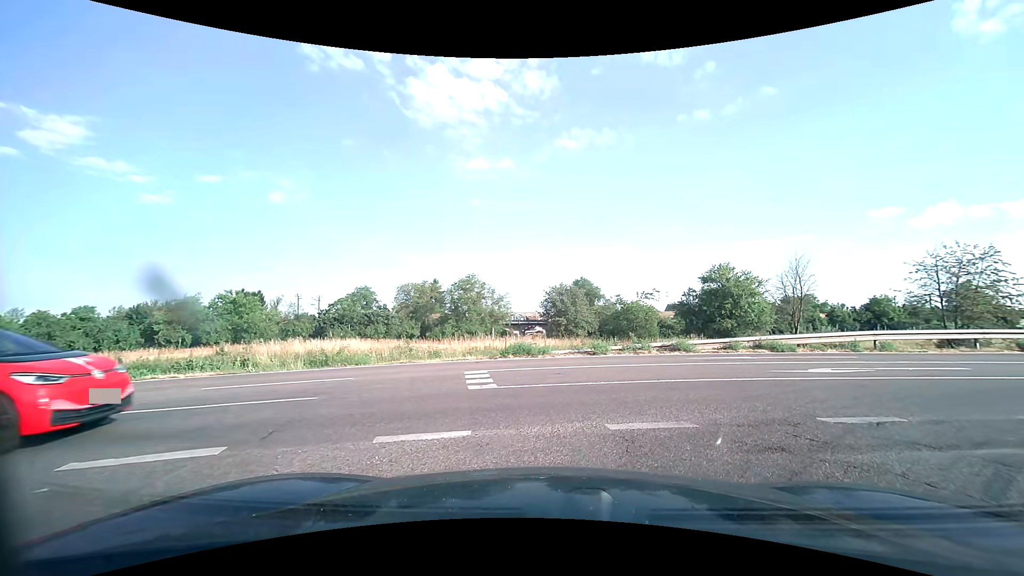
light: Day
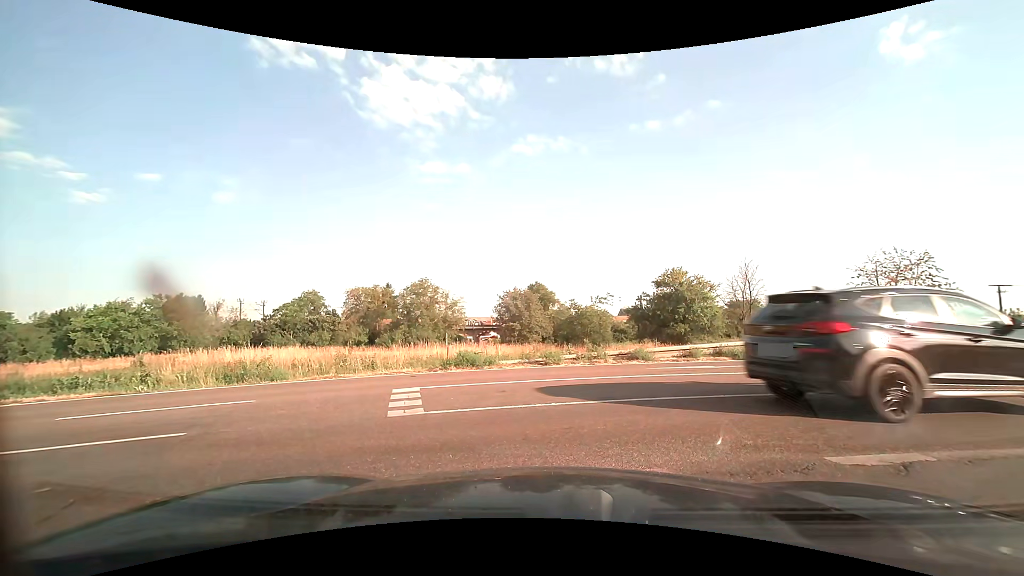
(+0.1, +1.5) m; +6°
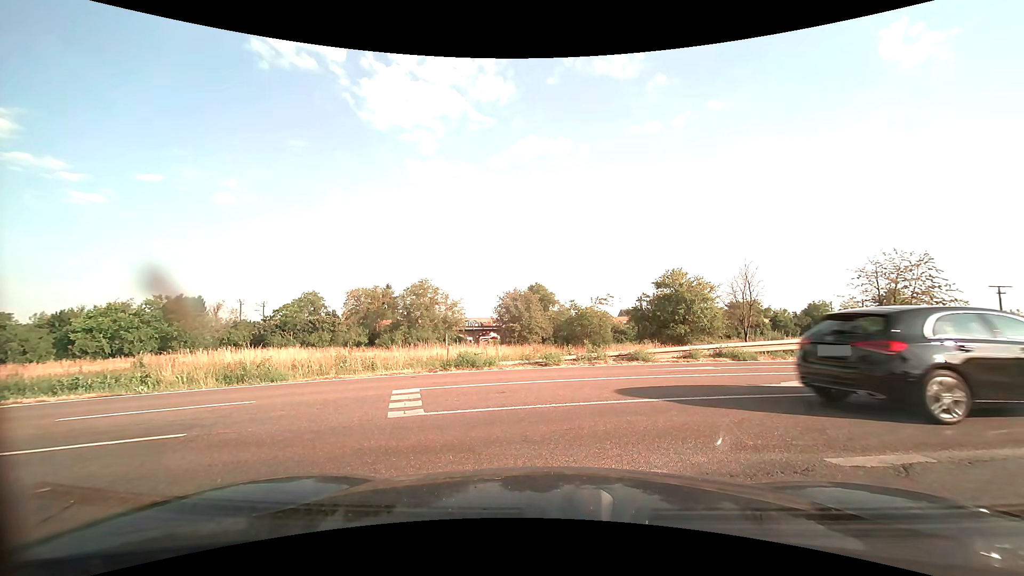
(0.0, +0.1) m; 0°
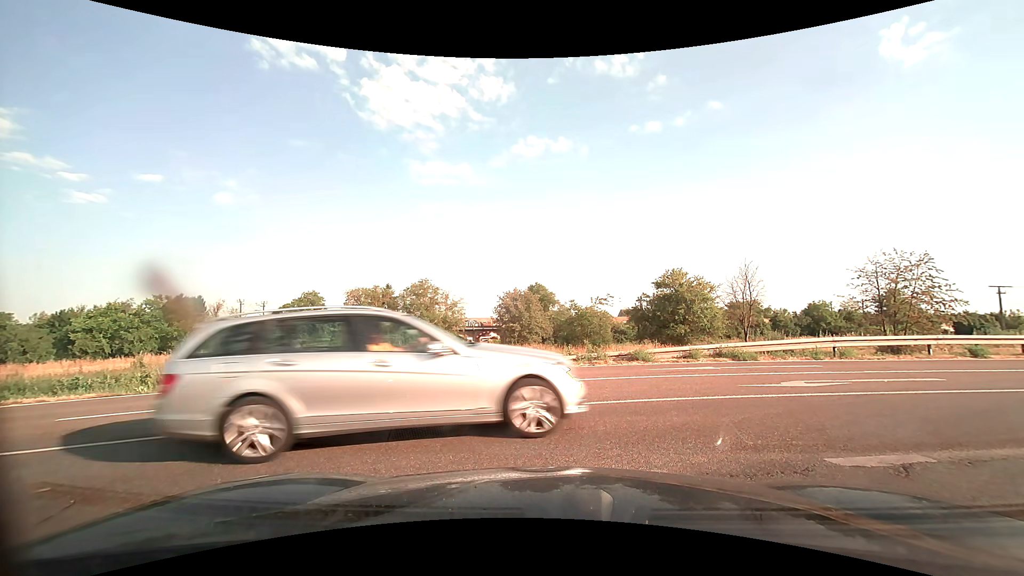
(0.0, 0.0) m; 0°
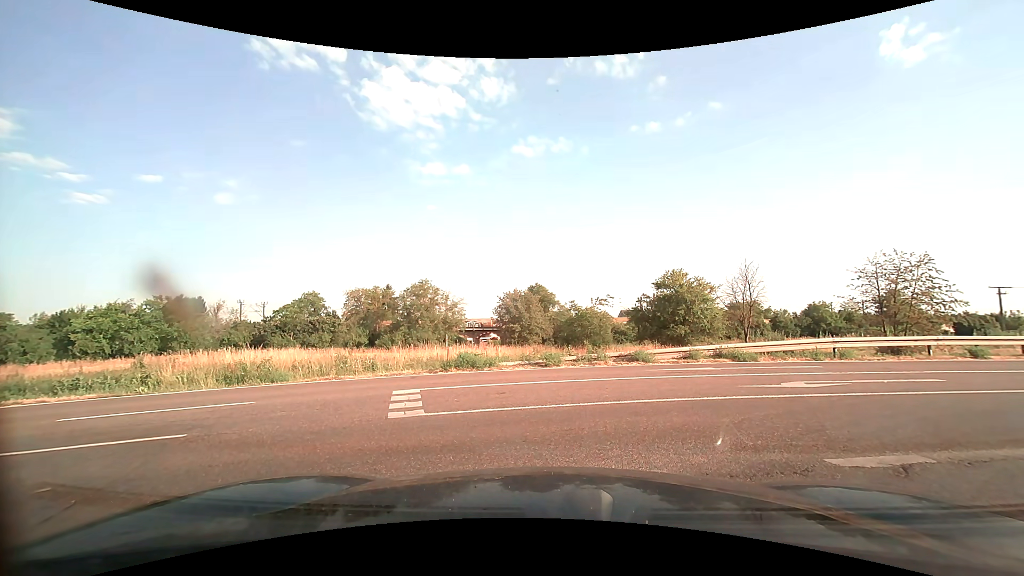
(0.0, 0.0) m; 0°
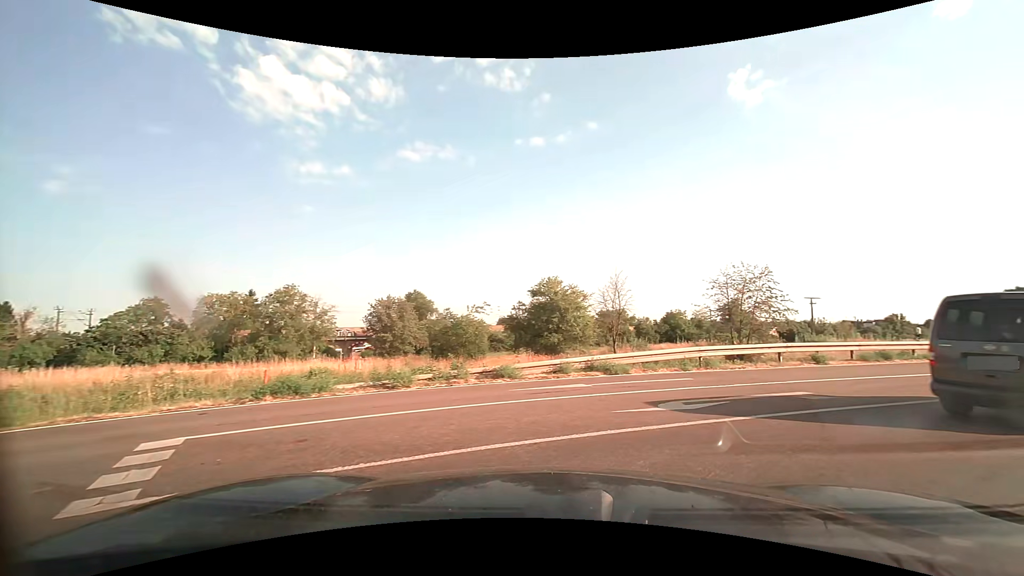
(+0.2, +2.6) m; +15°
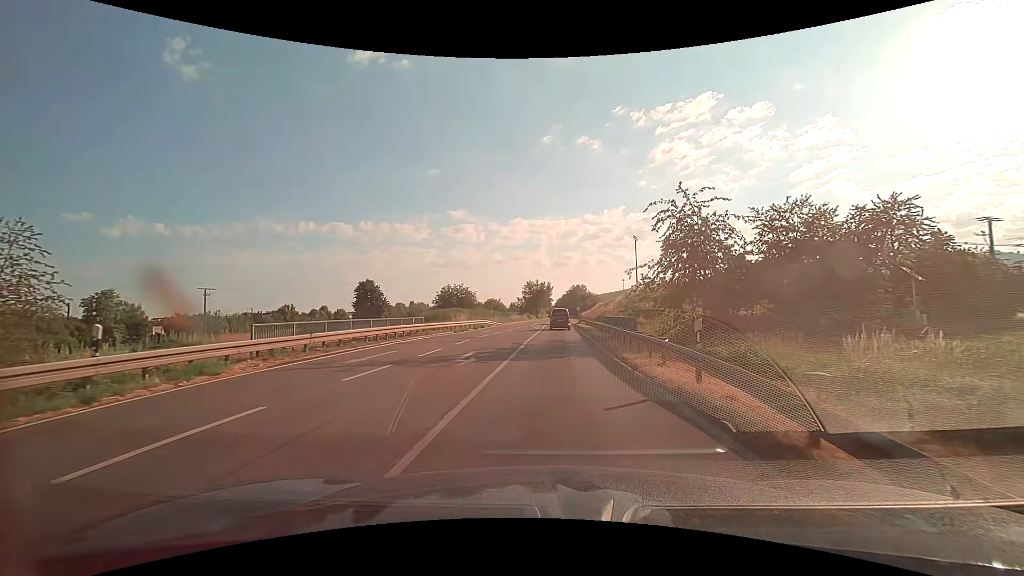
(+10.5, +13.0) m; +58°
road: primary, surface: asphalt
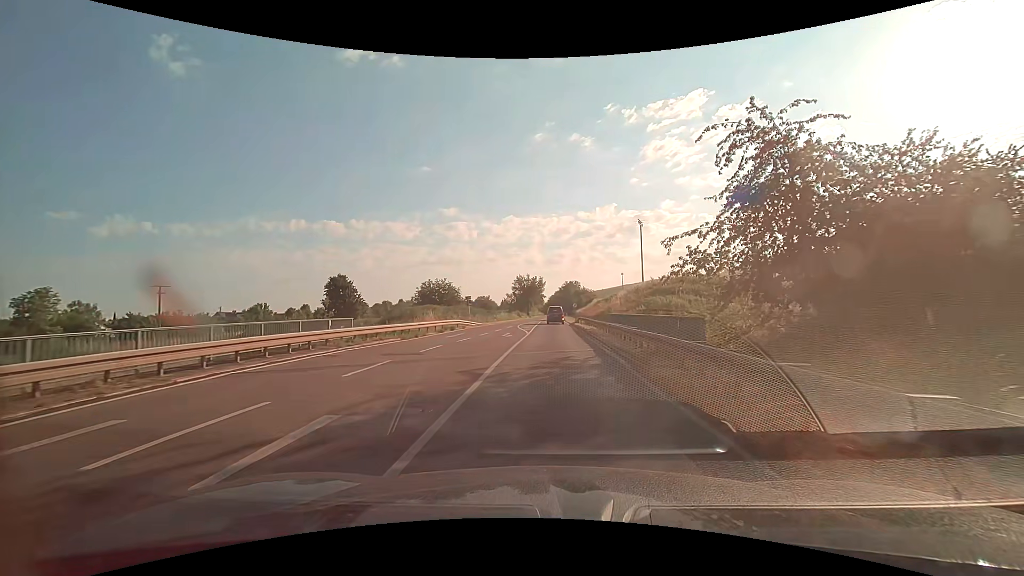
(+0.1, +11.9) m; +1°
(0, +10) (0, +20) (0, +30) (+1, +40) (+1, +50) (+1, +60) (+1, +70) (+1, +80) (+2, +90) (+2, +100) m
